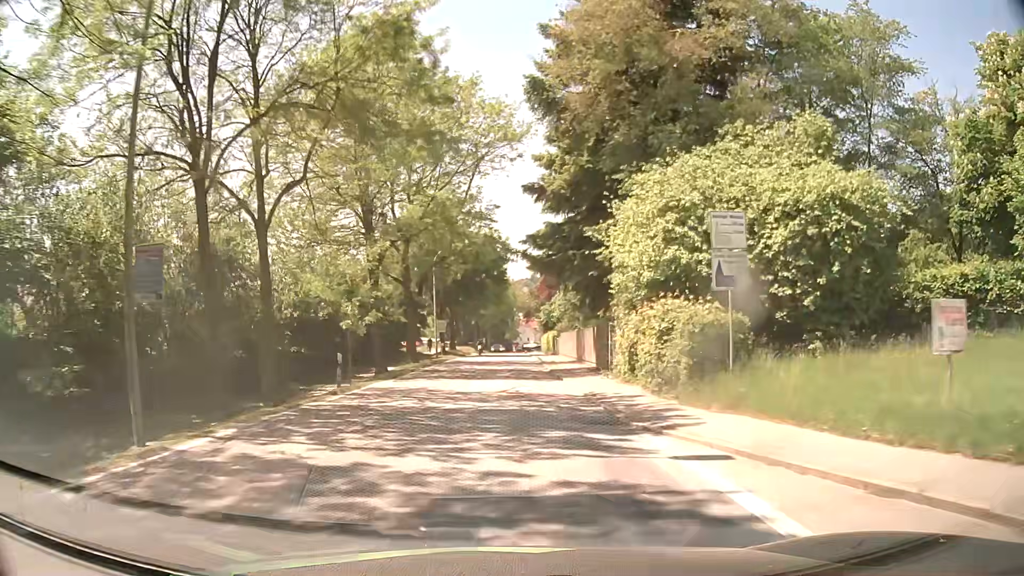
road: secondary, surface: asphalt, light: Day
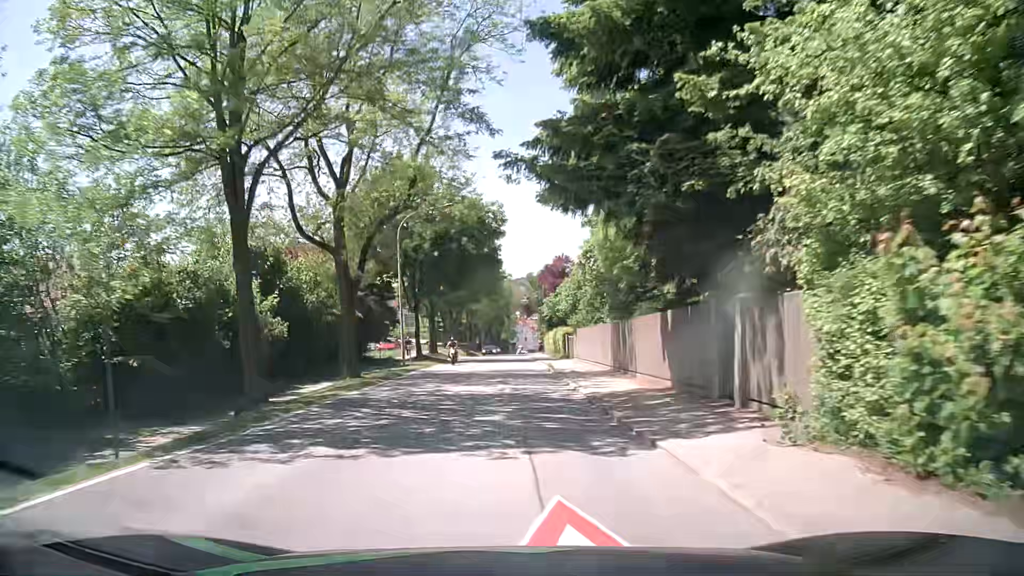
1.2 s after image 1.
(0.0, +15.5) m; 0°
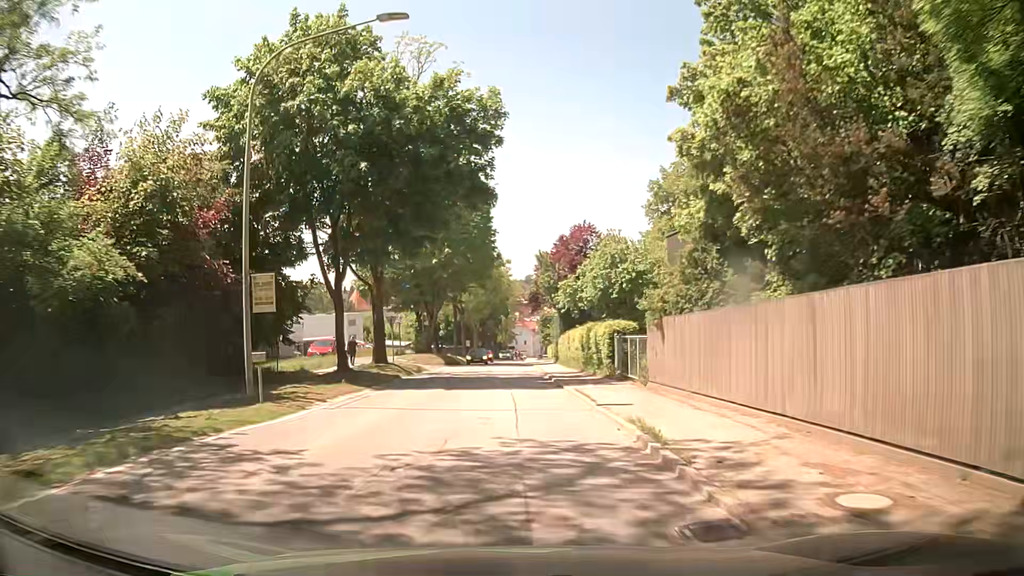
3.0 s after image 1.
(+0.2, +23.0) m; +1°
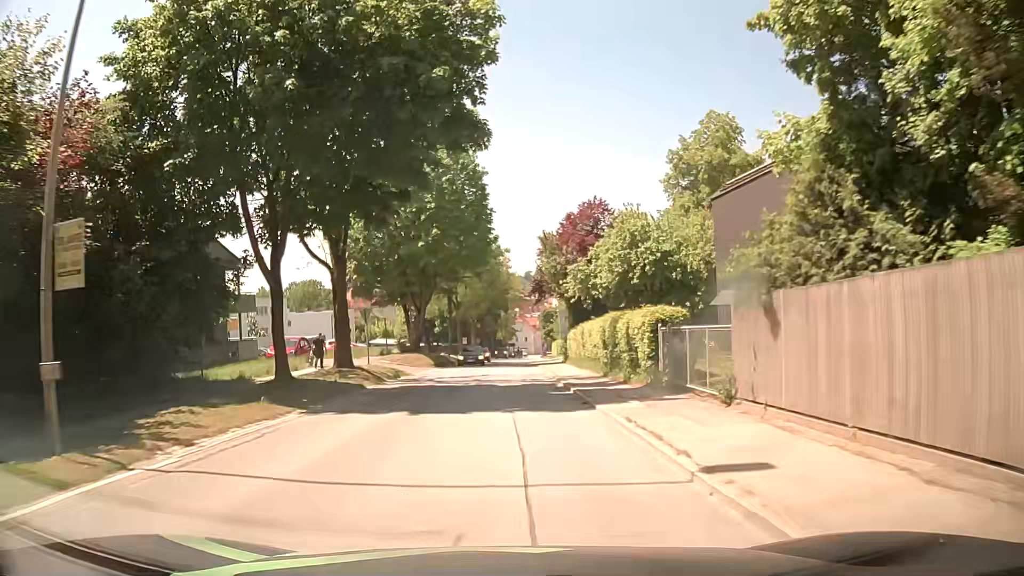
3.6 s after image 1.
(0.0, +7.6) m; 0°
(0, +10) (0, +20) (0, +30) (0, +40) (0, +50) (0, +60) (0, +70) (+1, +80) (+1, +90) (+1, +100) m
